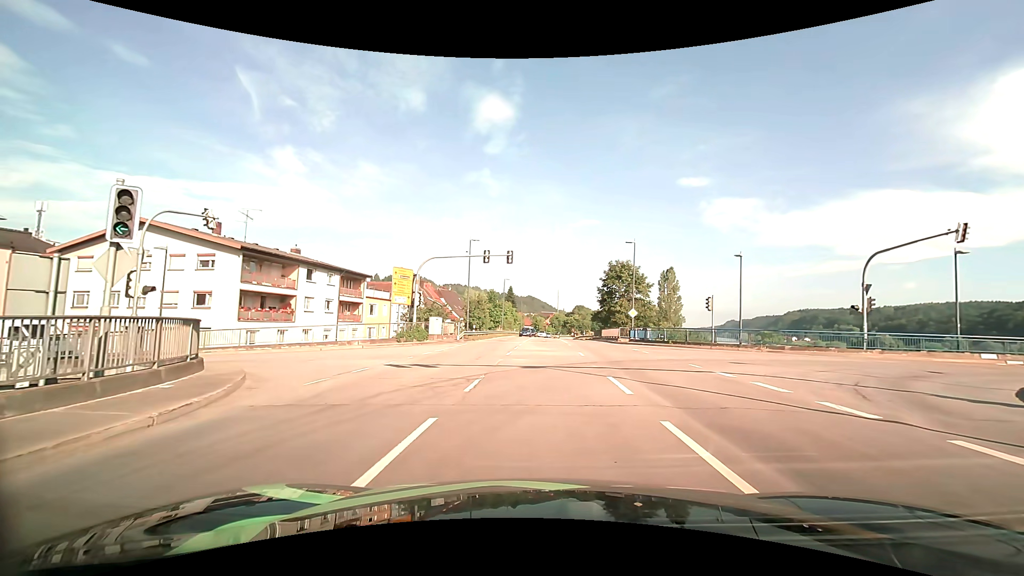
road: primary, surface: asphalt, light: Day
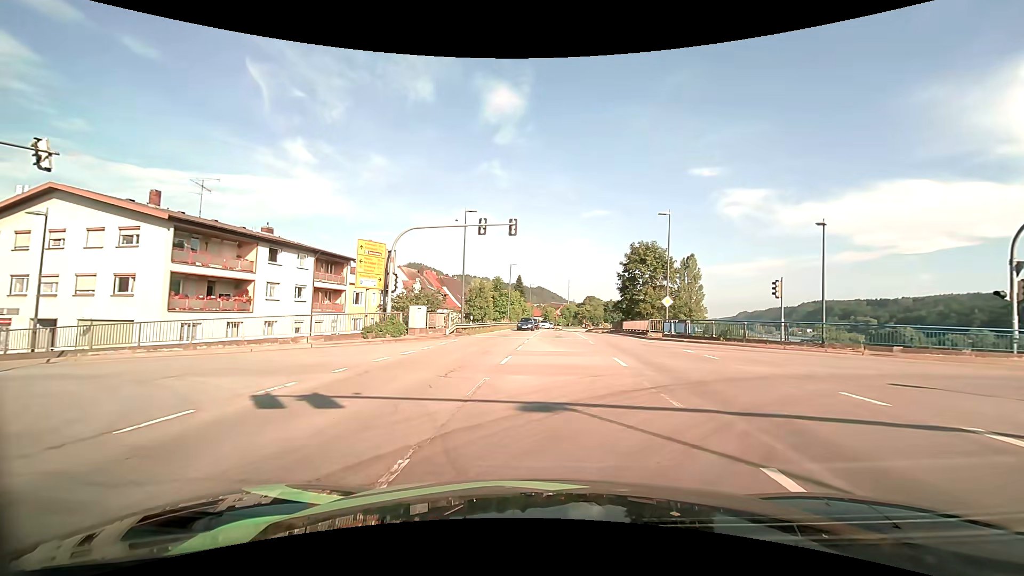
(-0.1, +8.7) m; -2°
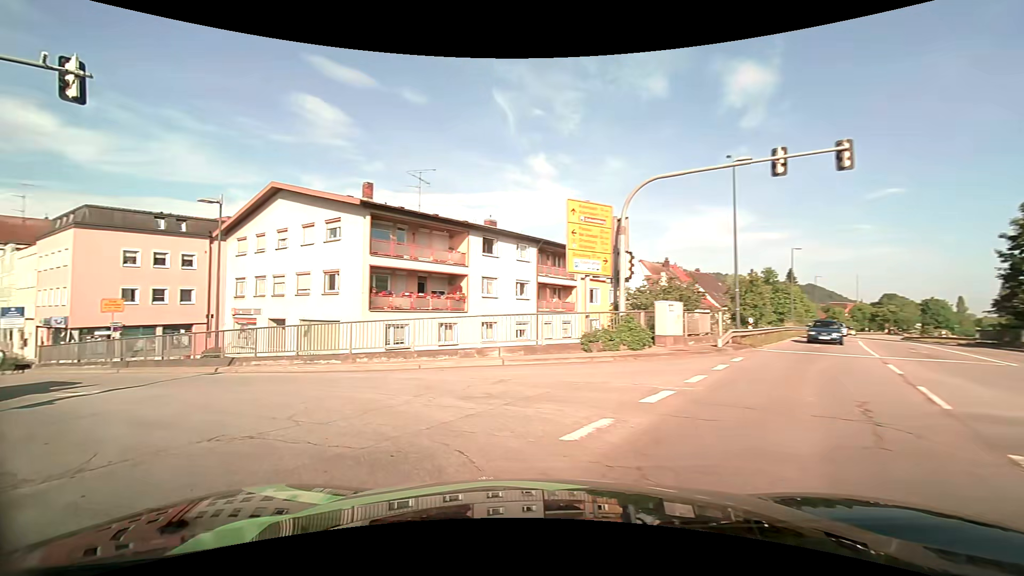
(-1.5, +10.1) m; -26°
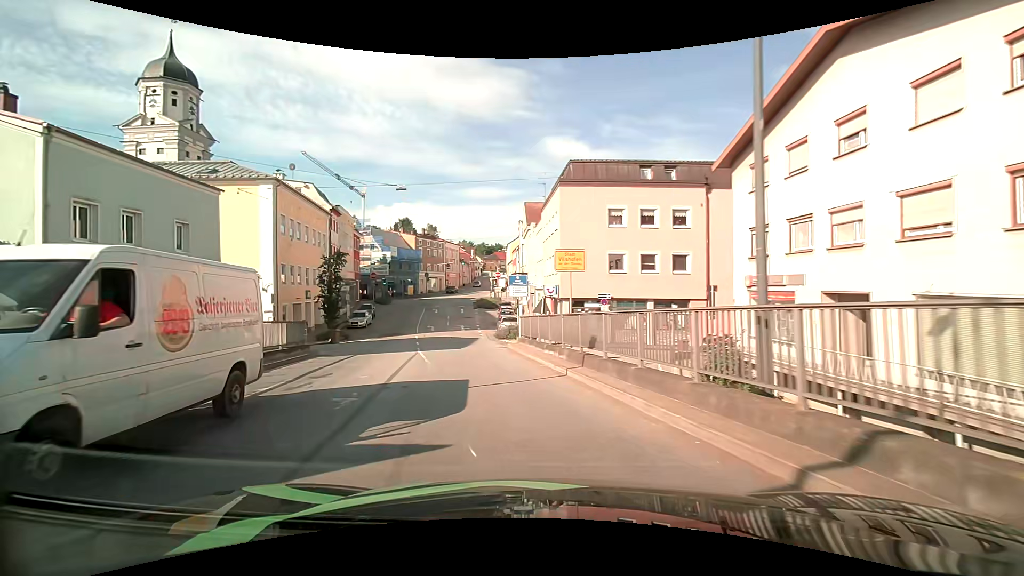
(-8.0, +13.8) m; -53°
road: tertiary
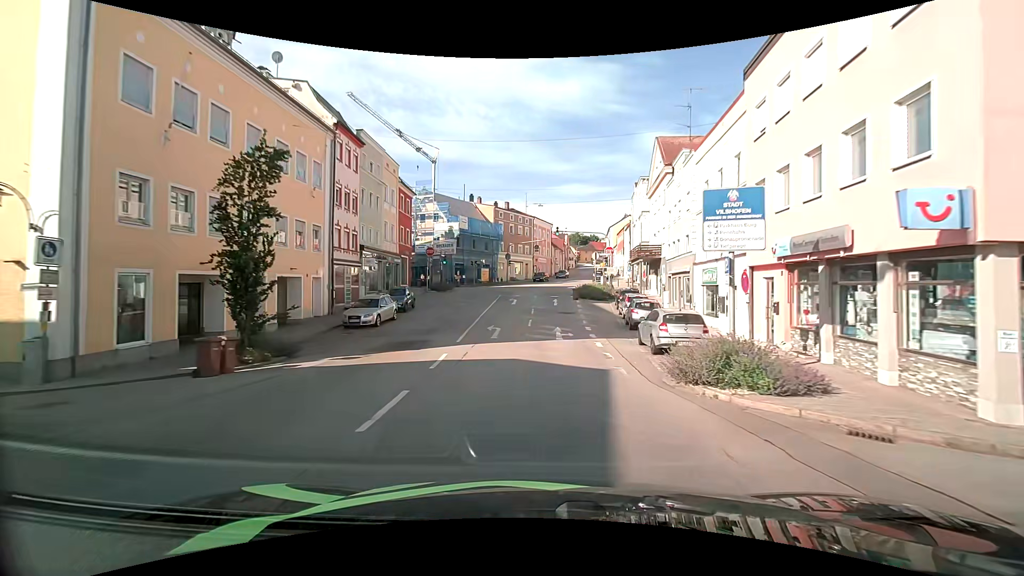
(-3.3, +22.9) m; -10°
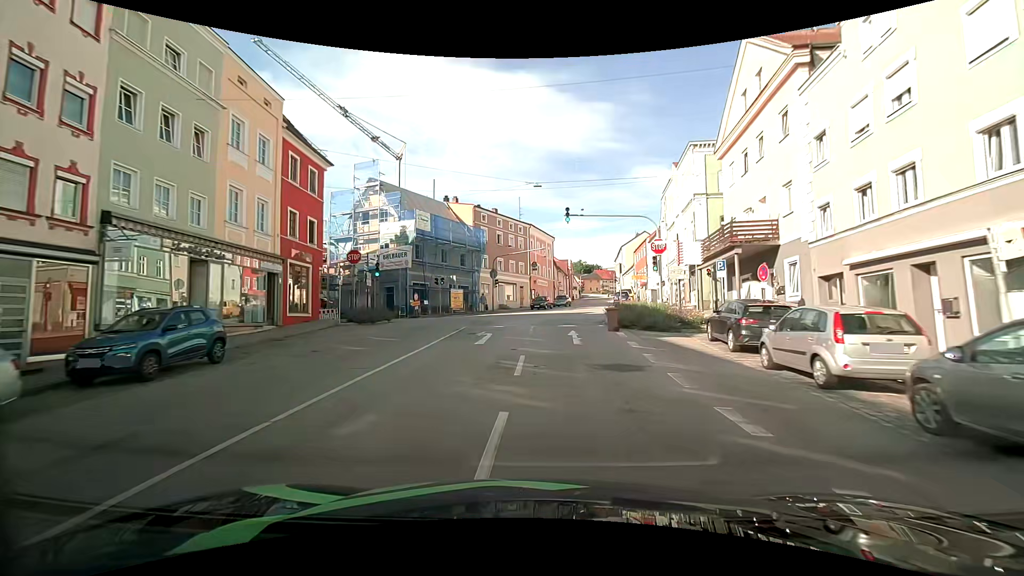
(+0.1, +20.6) m; +1°
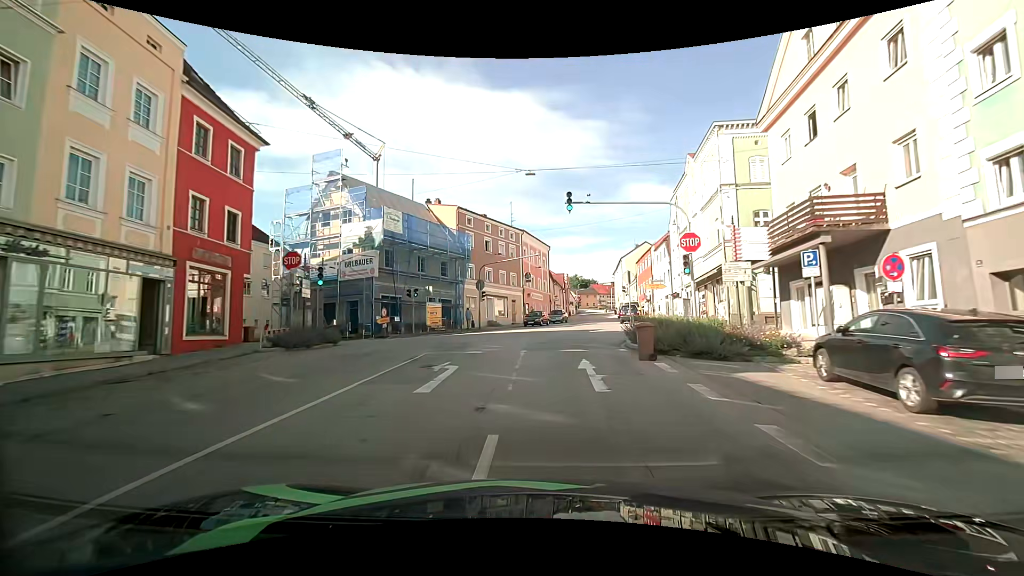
(0.0, +6.9) m; 0°
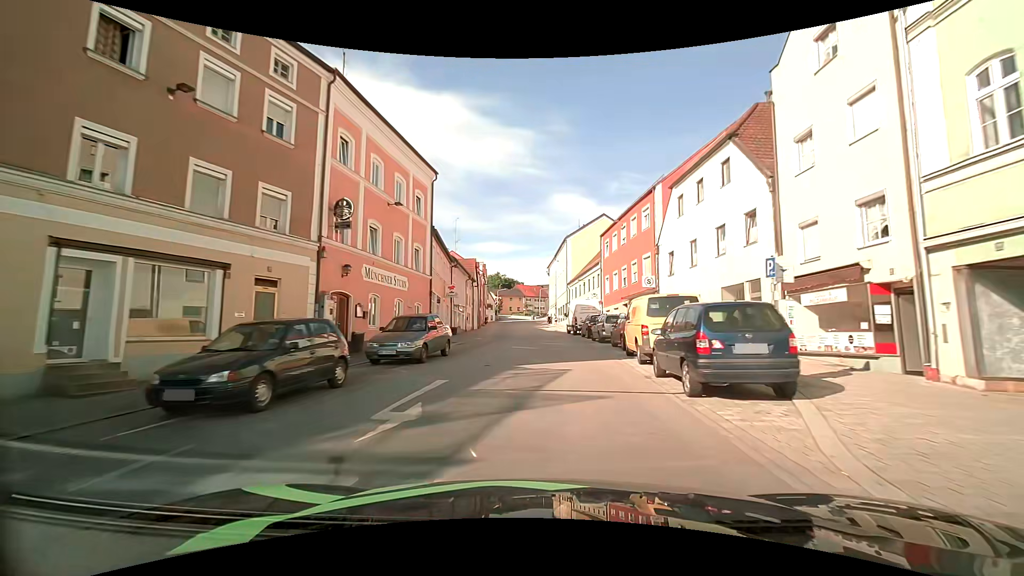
(+2.6, +36.0) m; +9°
(0, +10) (0, +20) (0, +30) (0, +40) (-1, +50) (-1, +60) (-2, +70) (-2, +80) (-3, +90) (-2, +100) m
